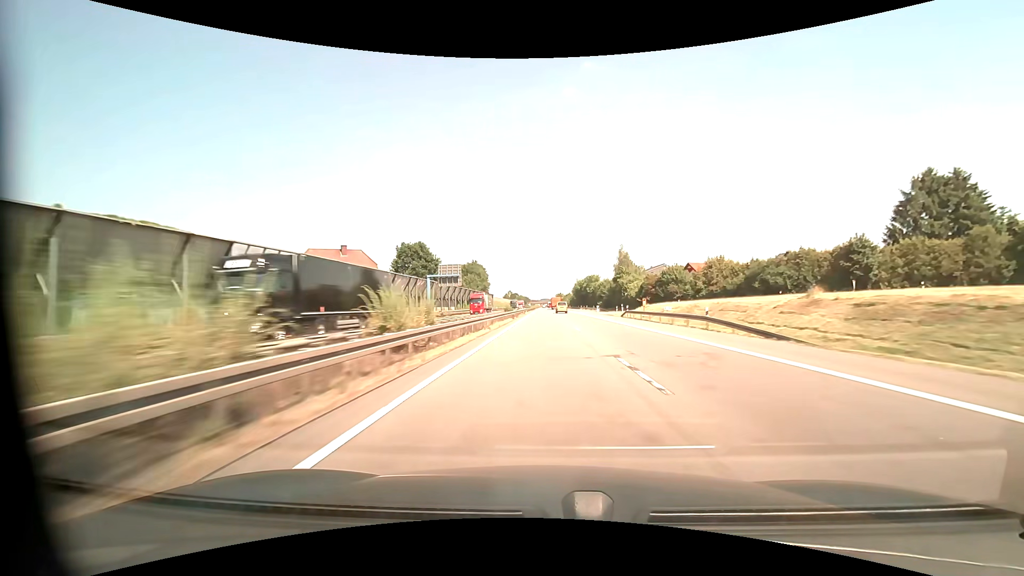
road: motorway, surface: asphalt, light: Day
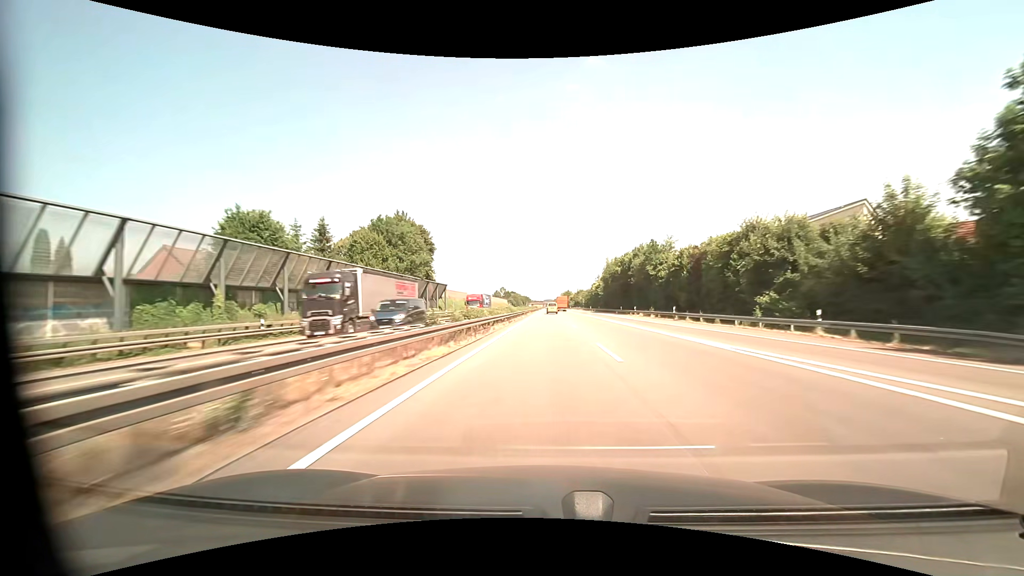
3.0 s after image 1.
(-0.4, +103.1) m; 0°
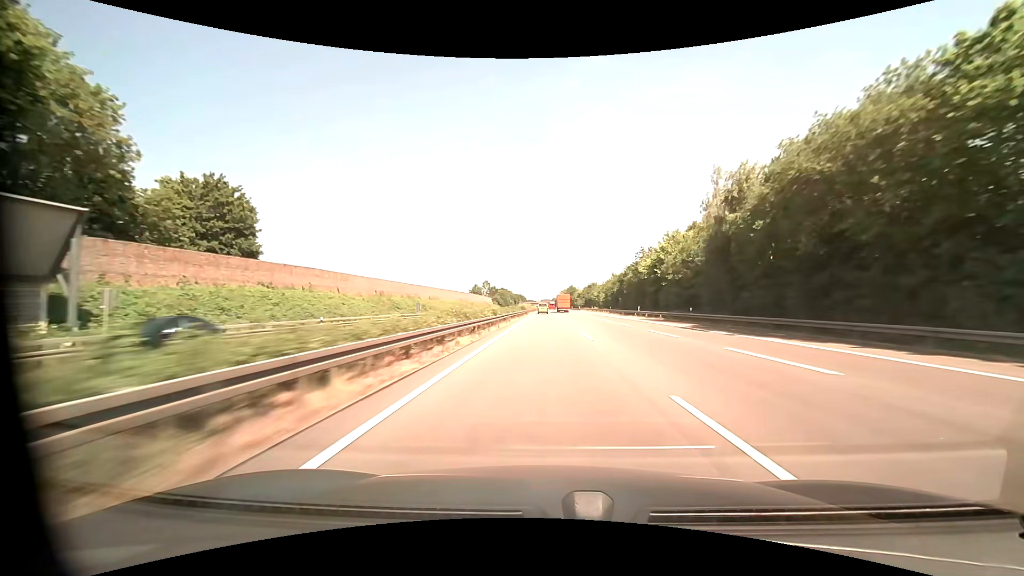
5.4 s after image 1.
(+0.1, +82.4) m; 0°
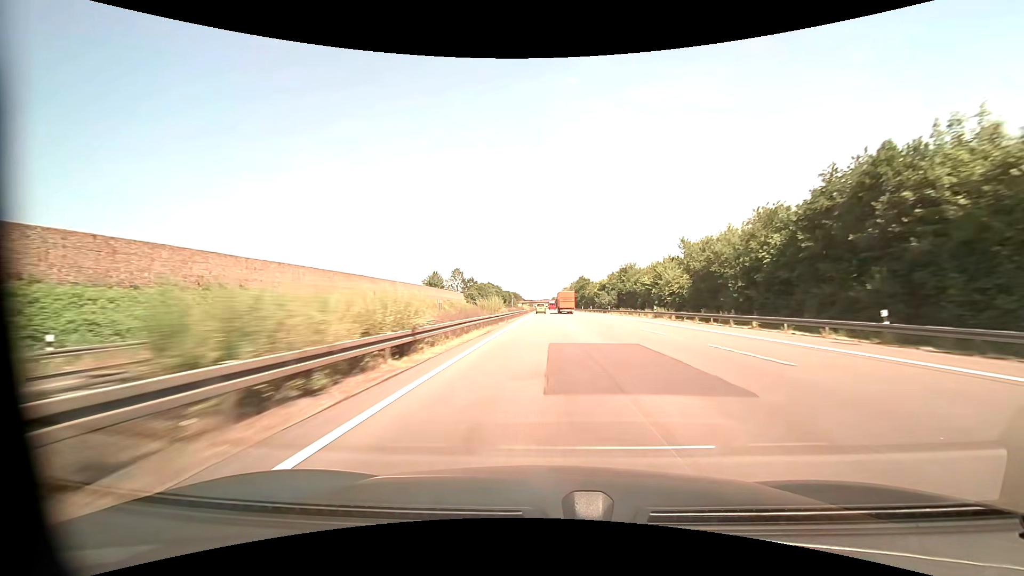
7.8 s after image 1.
(0.0, +82.5) m; 0°
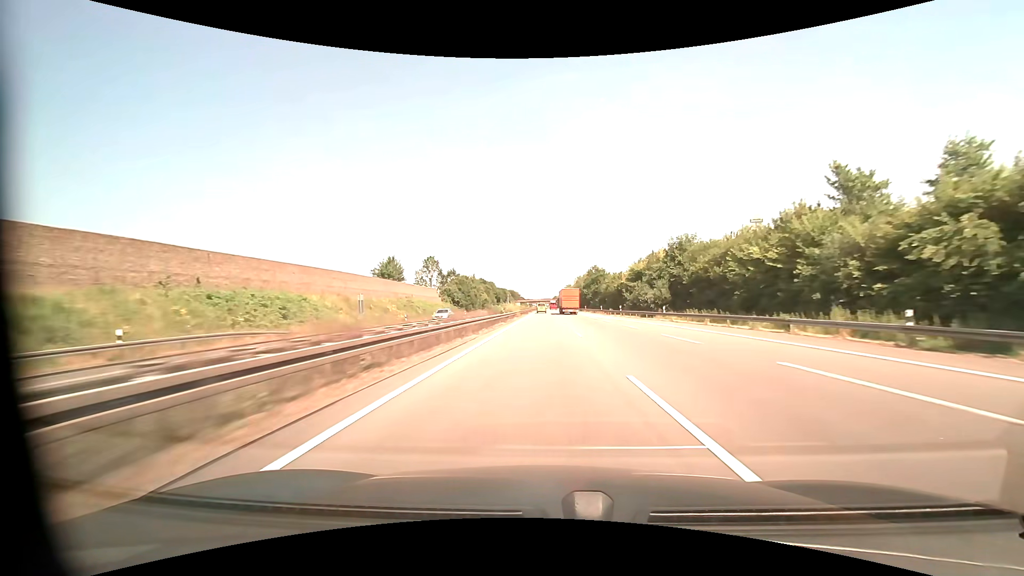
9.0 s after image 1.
(0.0, +41.2) m; 0°
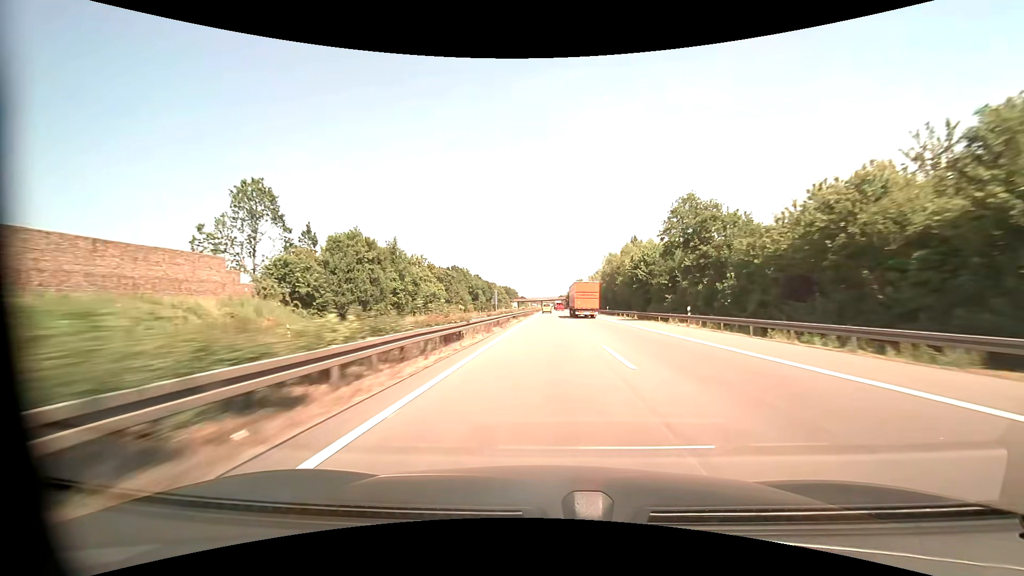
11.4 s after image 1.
(-0.3, +82.5) m; 0°
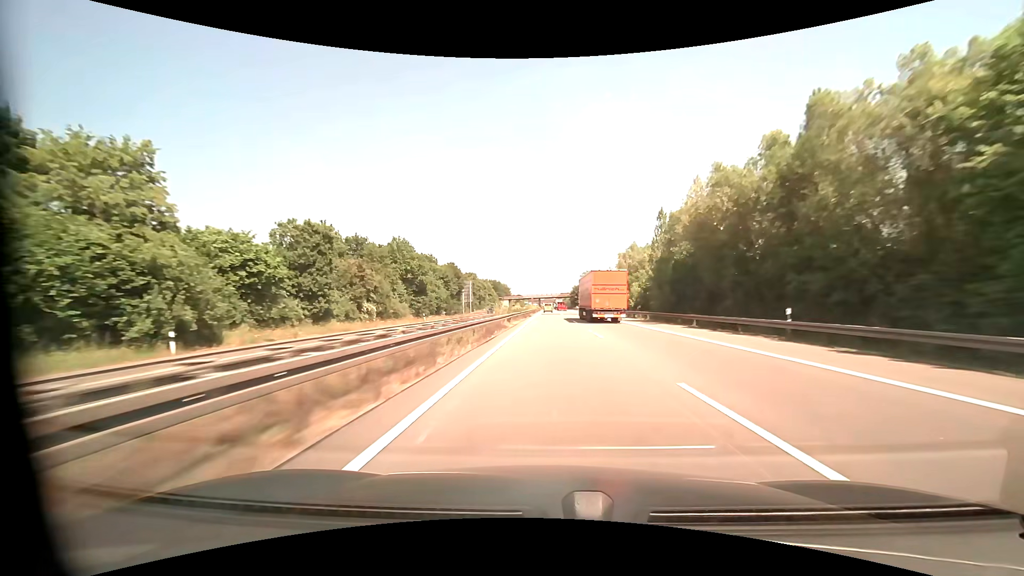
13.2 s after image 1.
(-0.1, +61.8) m; 0°
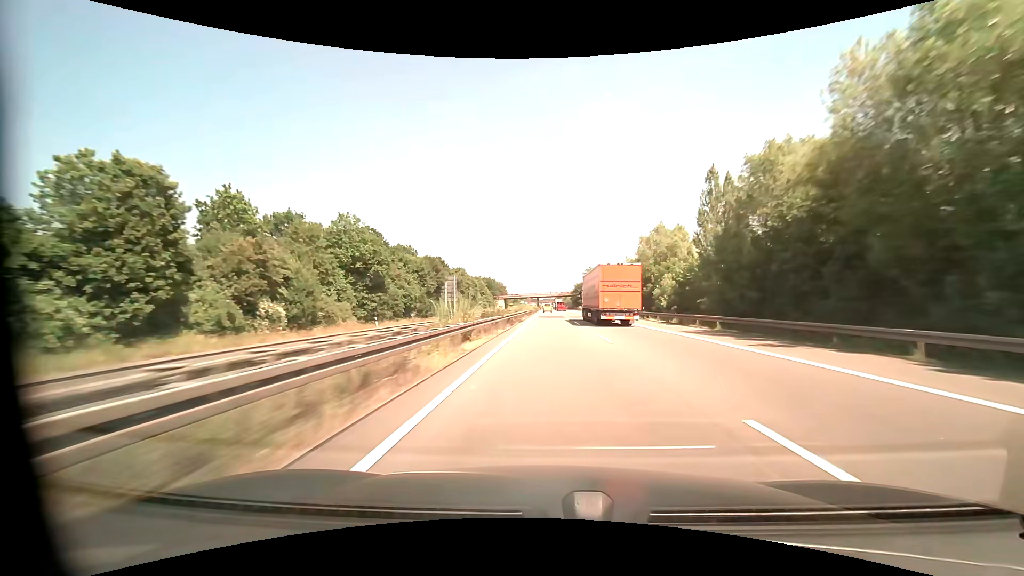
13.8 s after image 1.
(0.0, +20.6) m; 0°
(0, +10) (0, +20) (0, +30) (0, +40) (0, +50) (0, +60) (0, +70) (0, +80) (0, +90) (0, +100) m
